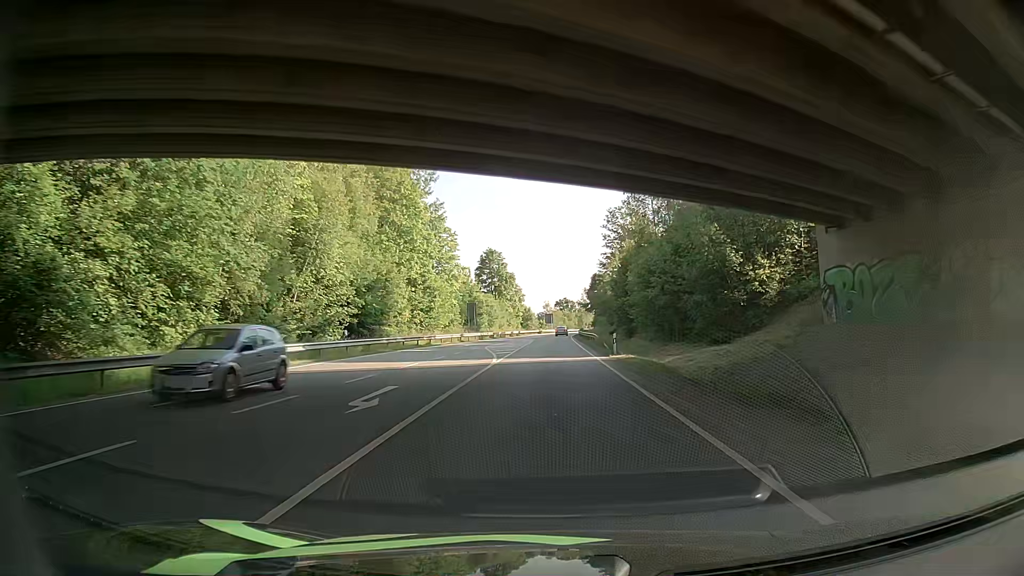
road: primary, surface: asphalt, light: Day
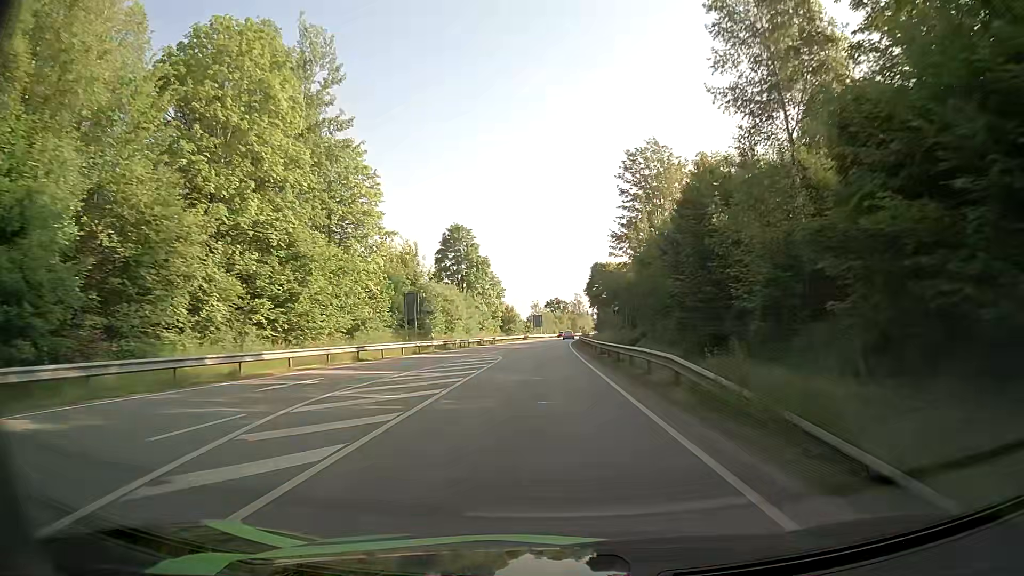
(-0.1, +32.8) m; +1°
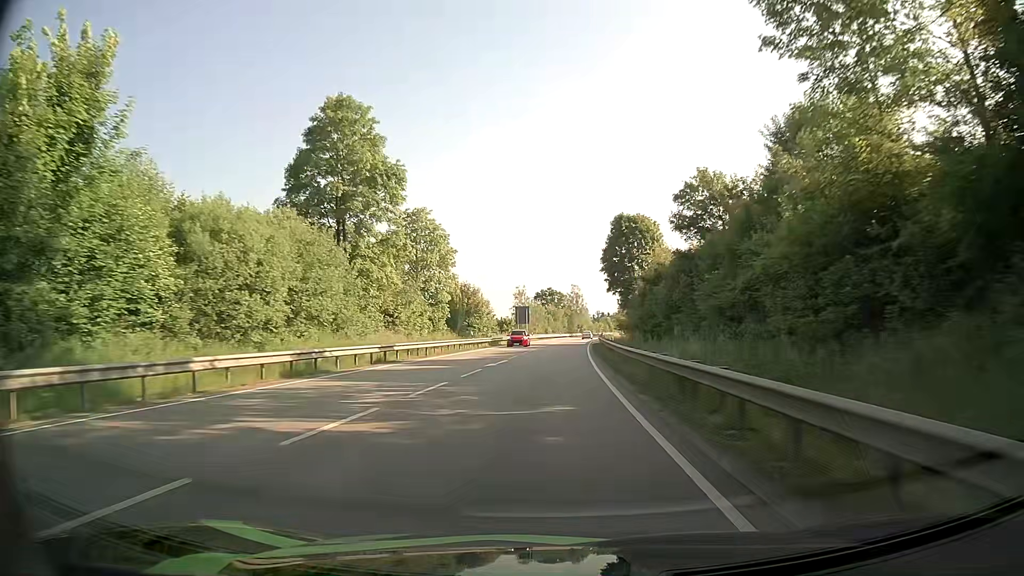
(-0.1, +49.3) m; 0°
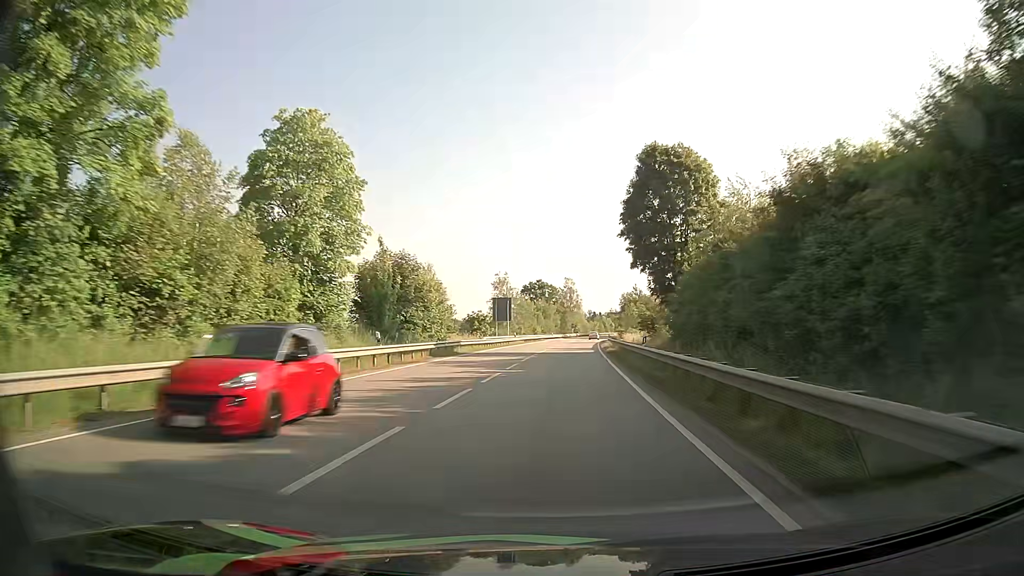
(+0.2, +26.6) m; +1°
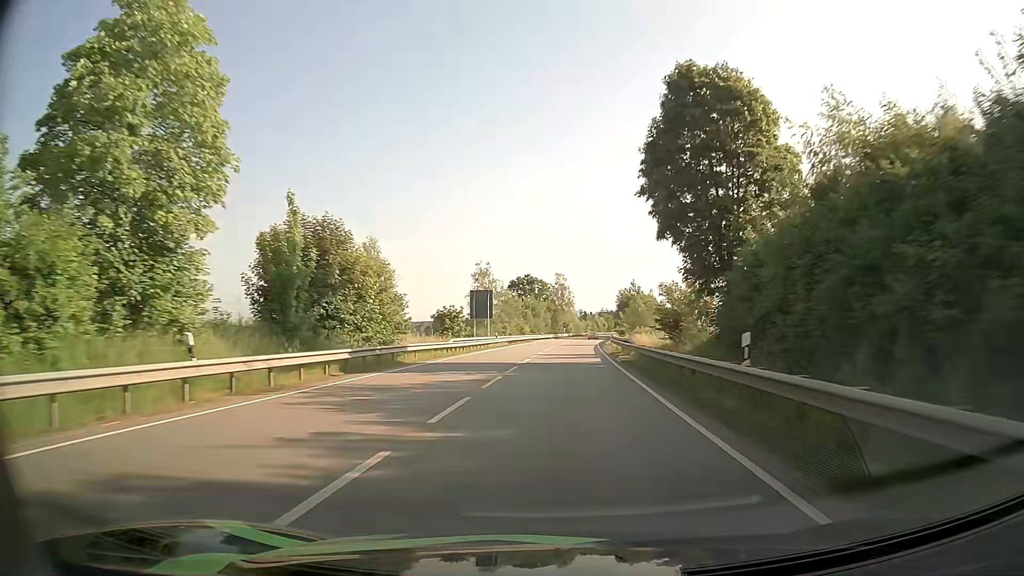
(+0.1, +13.7) m; +1°
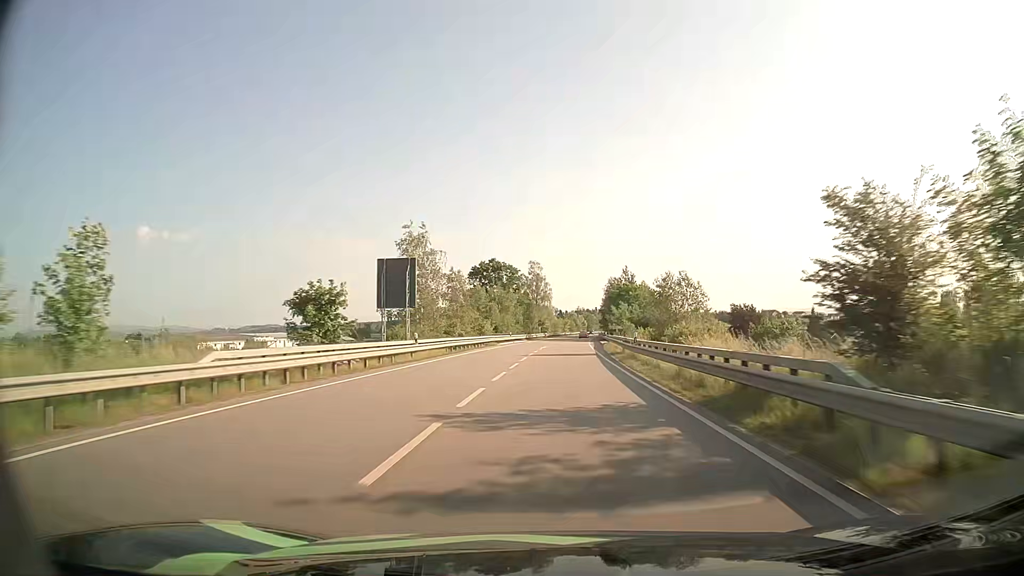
(+0.4, +28.3) m; +2°
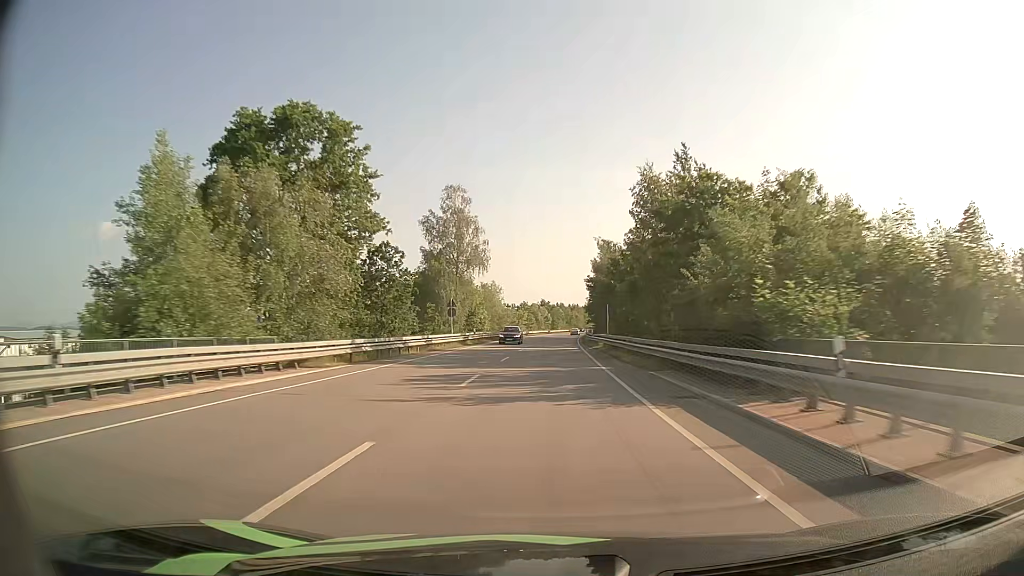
(+2.7, +75.4) m; +3°
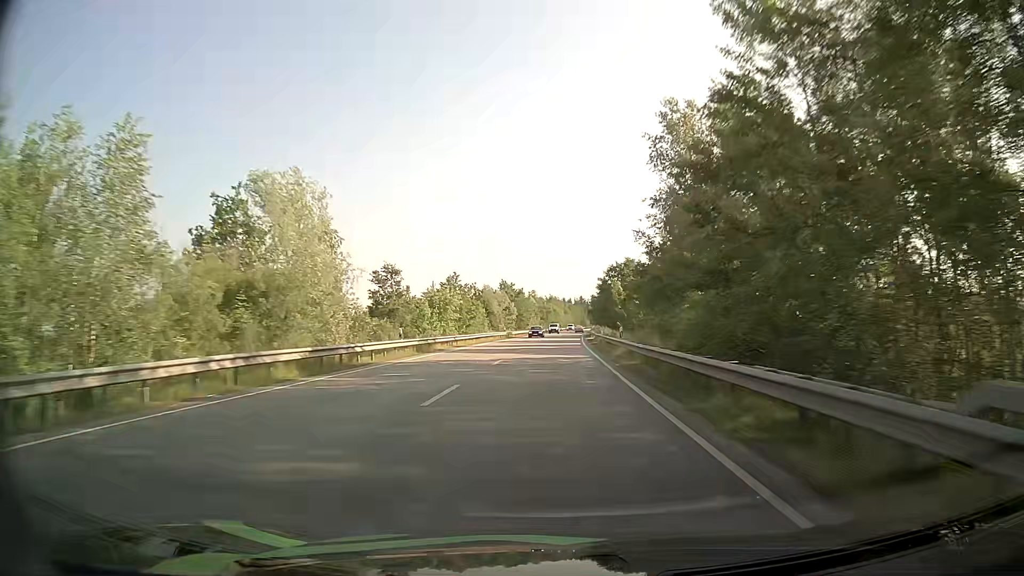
(+1.6, +76.4) m; +2°
(0, +10) (0, +20) (0, +30) (+1, +40) (+1, +50) (+1, +60) (+2, +70) (+2, +80) (+3, +90) (+3, +100) m
